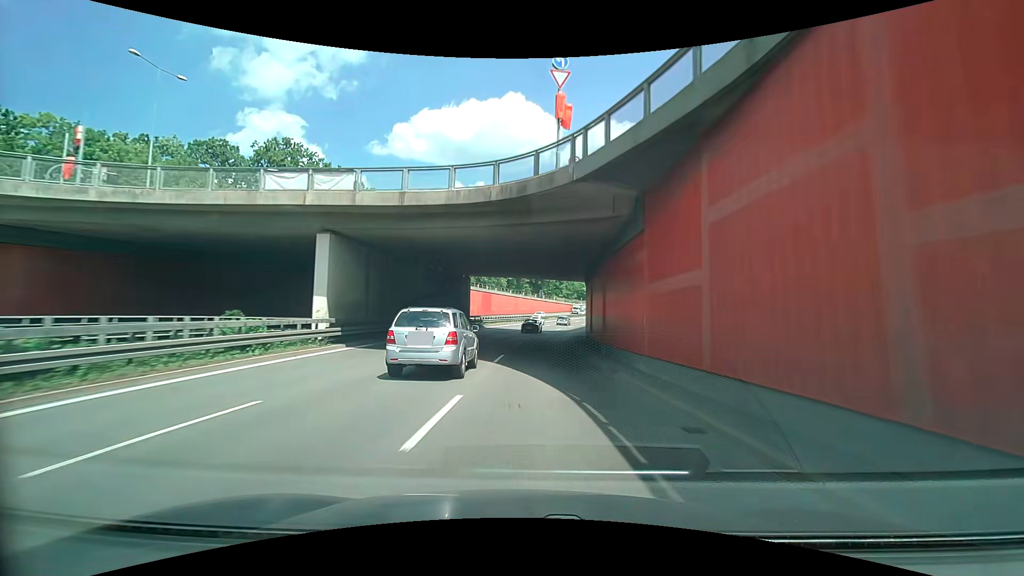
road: trunk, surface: asphalt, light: Day
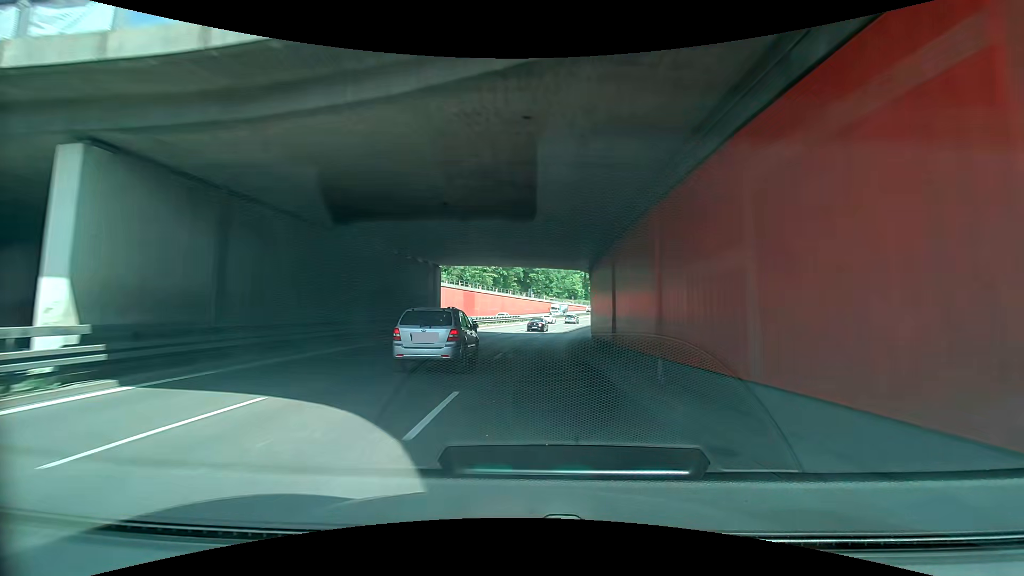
(+0.1, +11.7) m; 0°
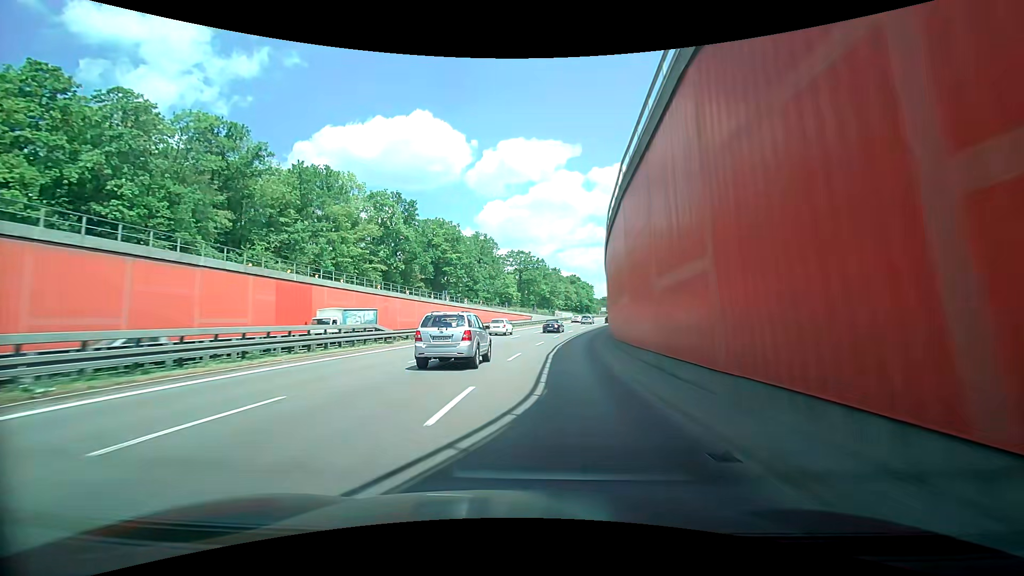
(+0.7, +46.8) m; +5°
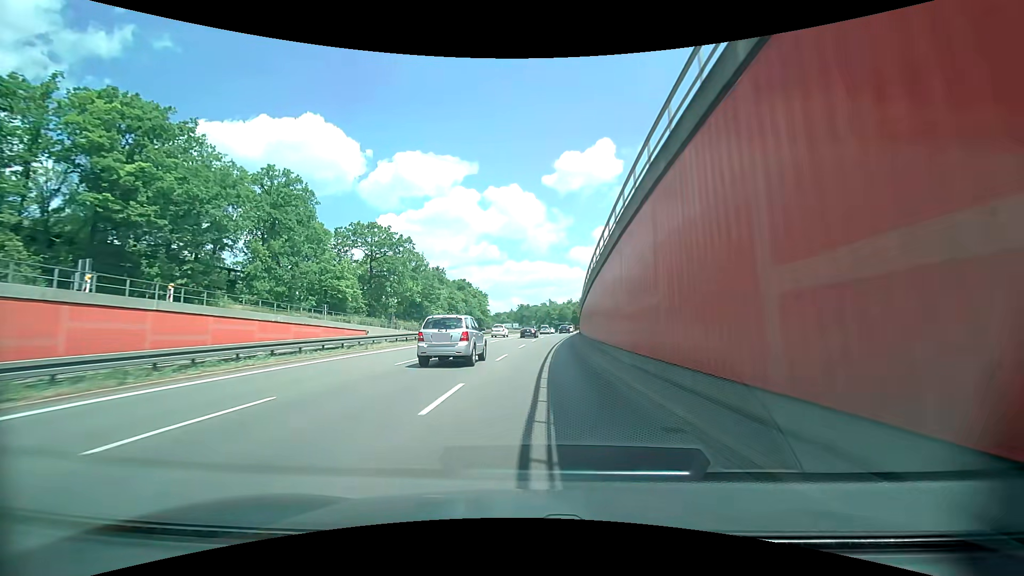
(+9.4, +57.9) m; +16°
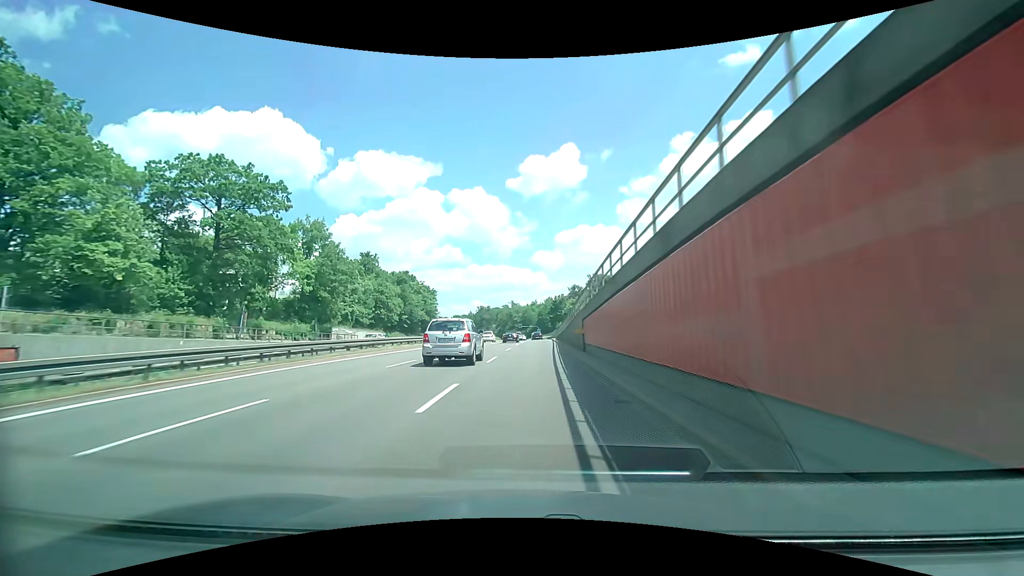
(+1.2, +35.7) m; +5°
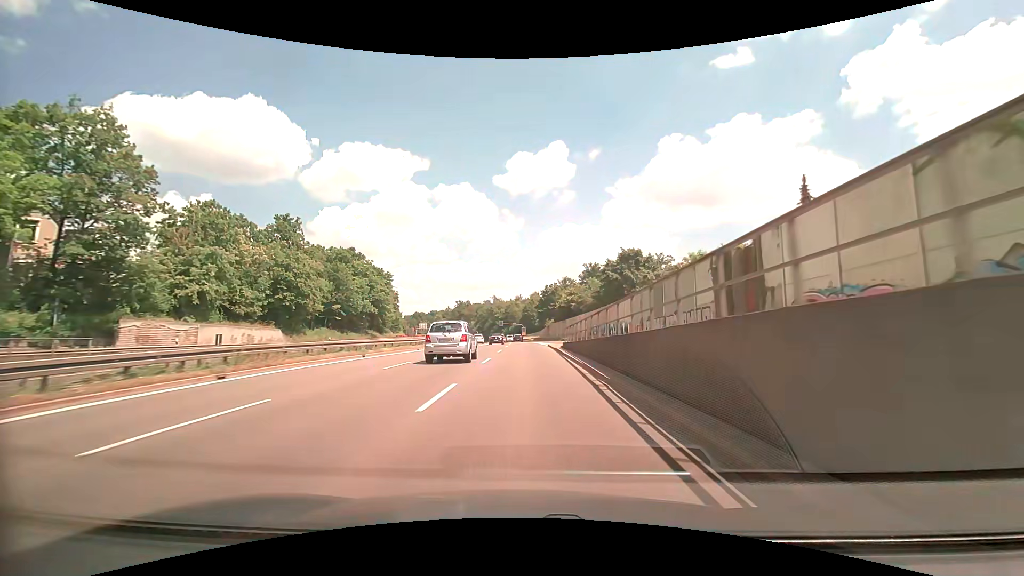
(+0.3, +35.8) m; +1°
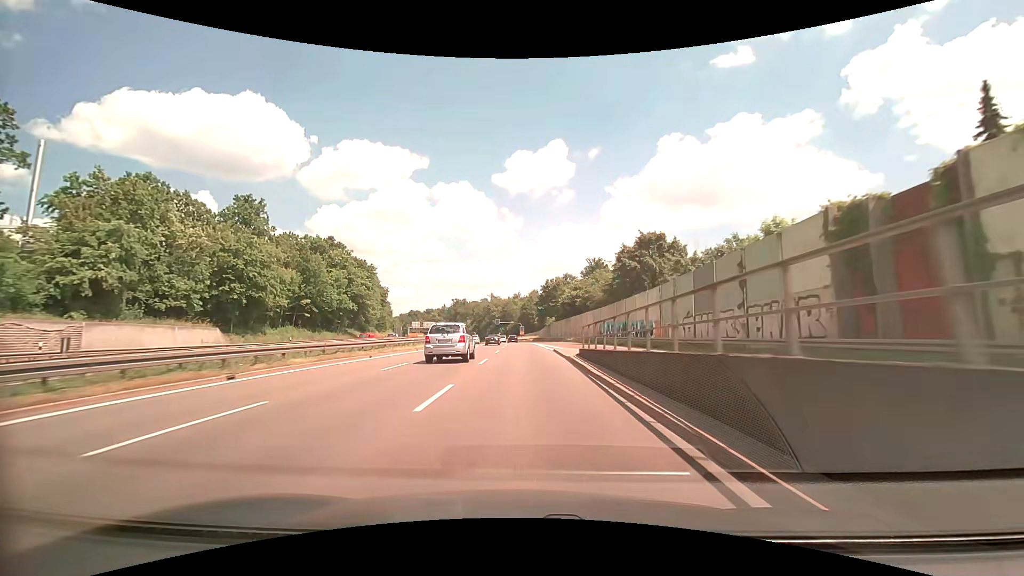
(0.0, +12.0) m; 0°
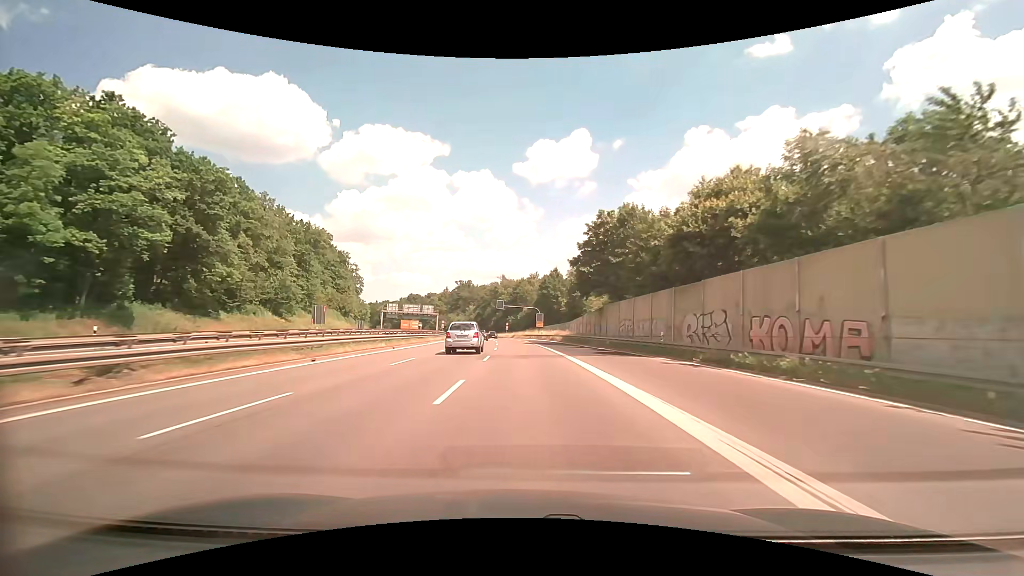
(-0.7, +59.8) m; -2°
(0, +10) (0, +20) (0, +30) (-1, +40) (-1, +50) (-2, +60) (-3, +70) (-3, +80) (-5, +90) (-6, +100) m
